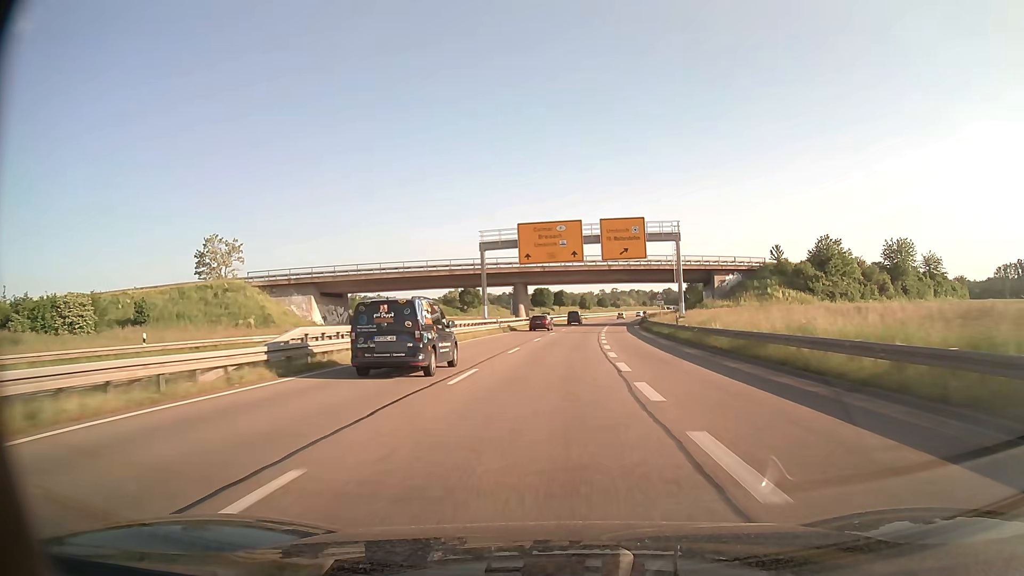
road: trunk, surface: asphalt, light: Day
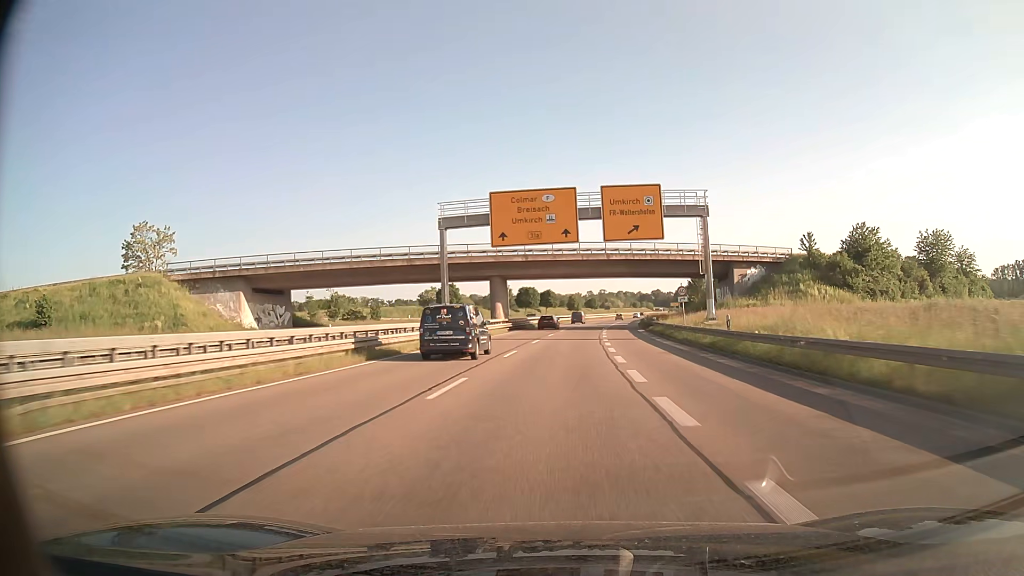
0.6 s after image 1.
(+0.1, +14.5) m; +1°
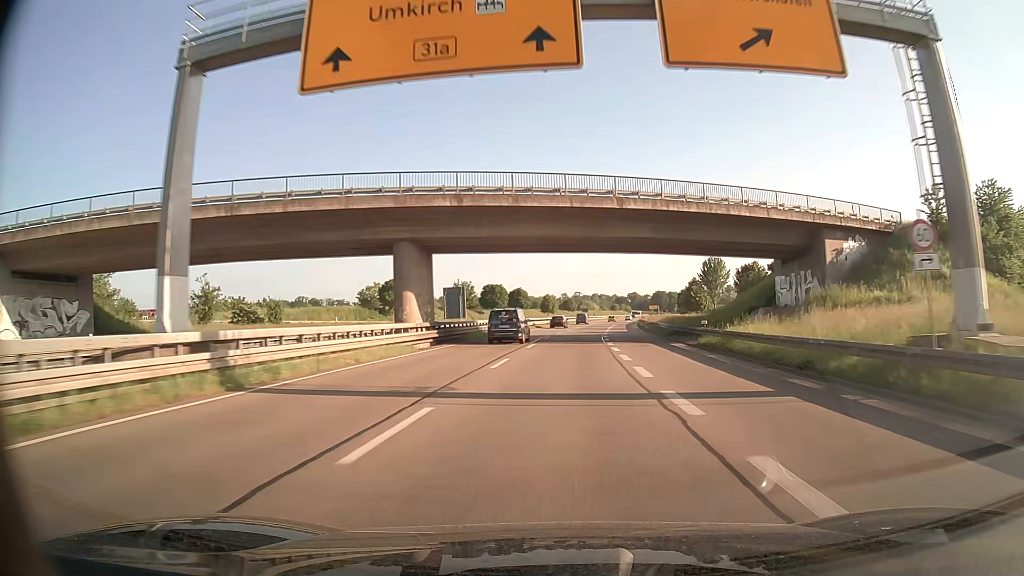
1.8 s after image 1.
(+0.5, +29.0) m; +2°
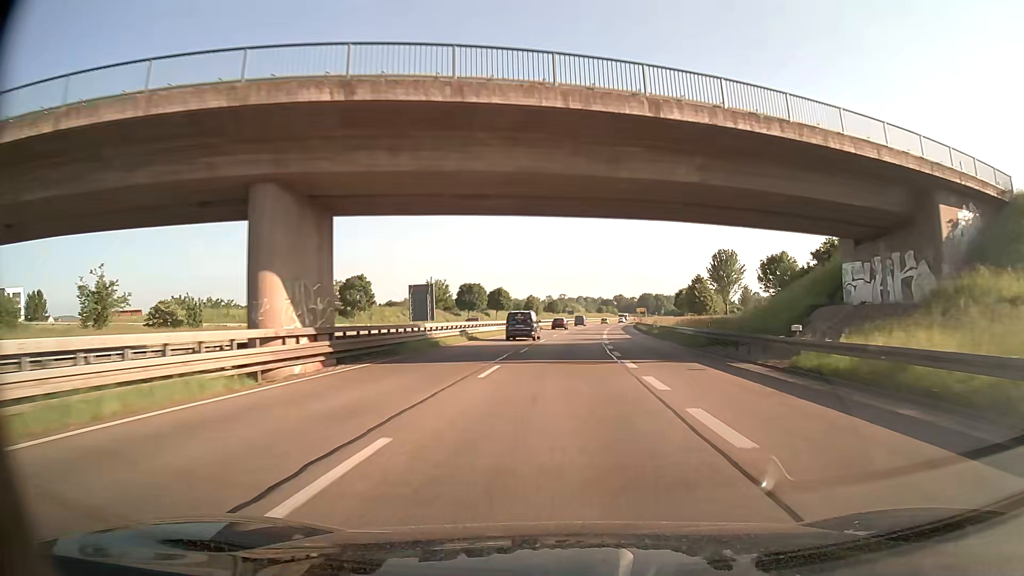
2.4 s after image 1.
(+0.1, +14.6) m; +1°
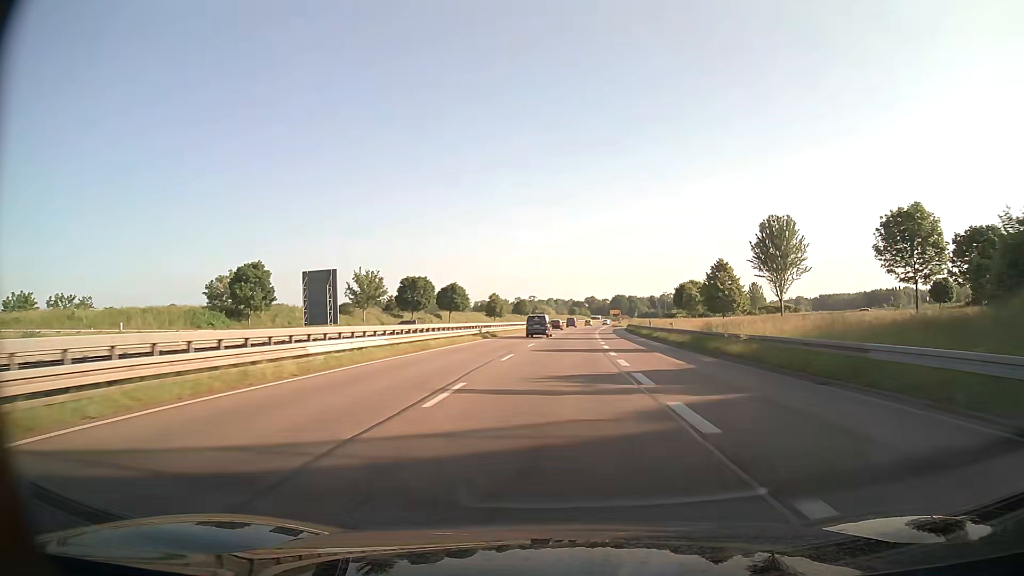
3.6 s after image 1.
(+1.0, +29.2) m; +3°
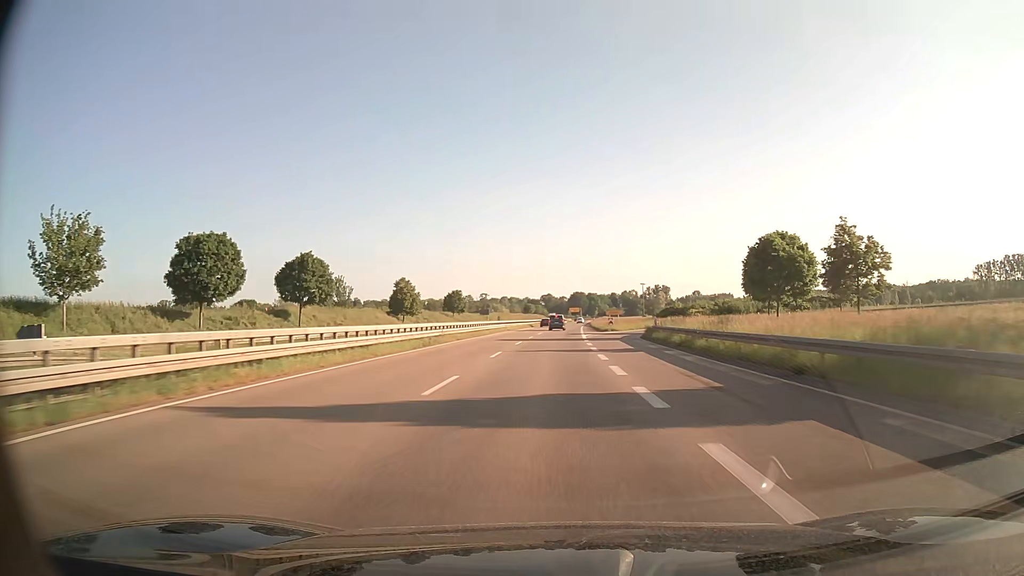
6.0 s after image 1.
(+2.5, +58.6) m; +4°
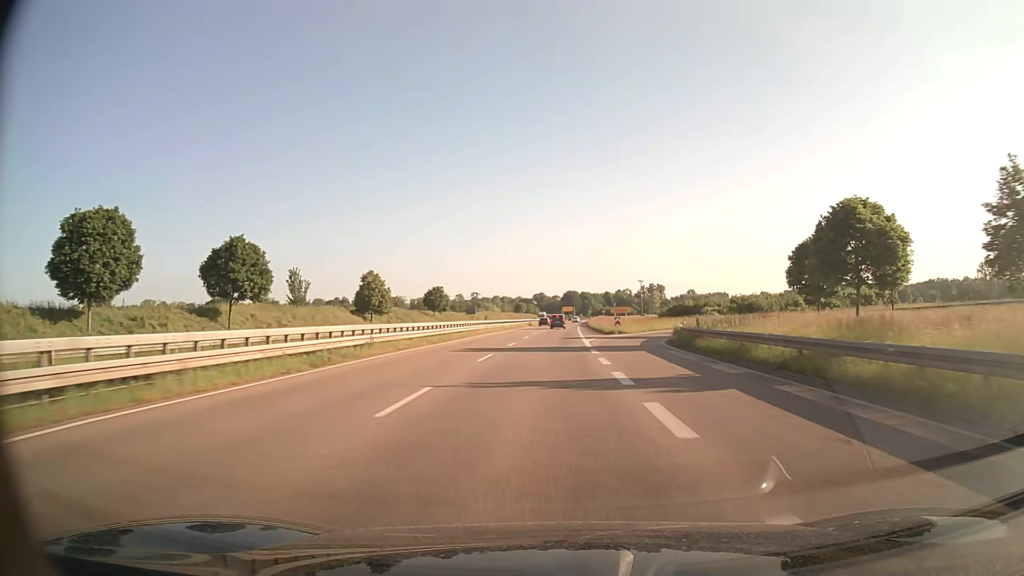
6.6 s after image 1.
(+0.1, +14.7) m; +1°
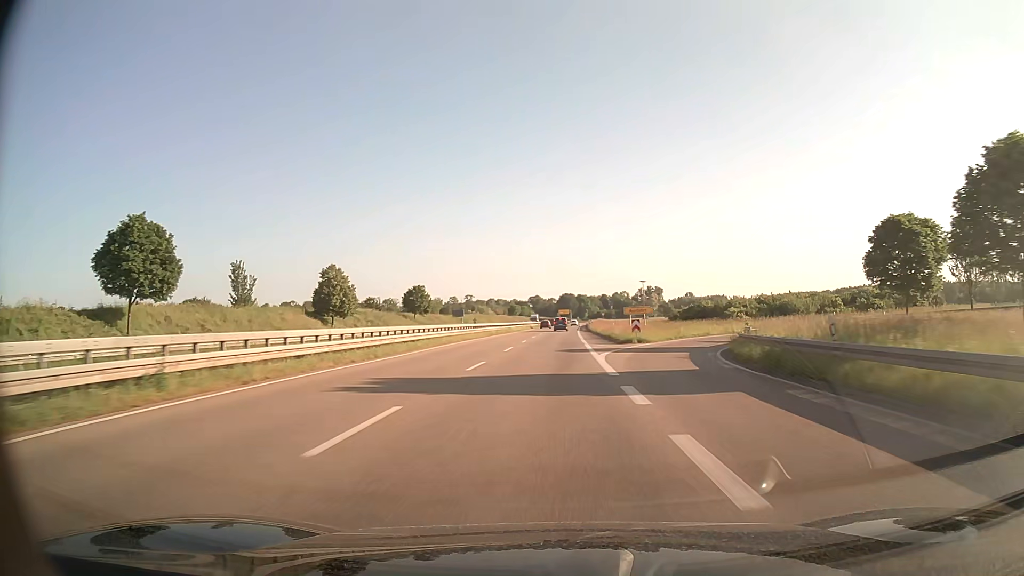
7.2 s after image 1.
(+0.1, +14.6) m; 0°
(0, +10) (0, +20) (0, +30) (0, +40) (0, +50) (+1, +60) (+1, +70) (+1, +80) (+1, +90) (+2, +100) m
